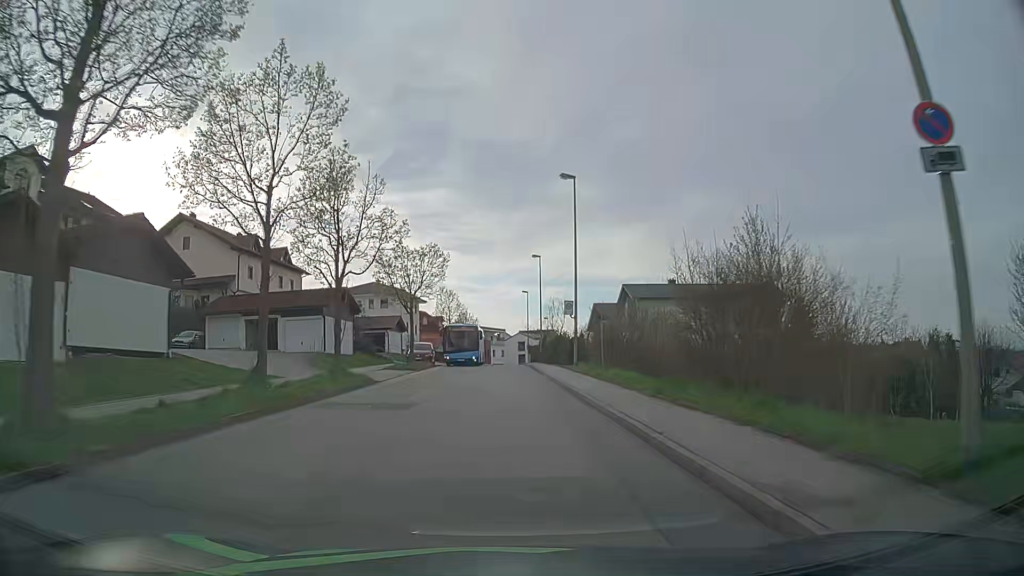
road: residential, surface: asphalt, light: Day
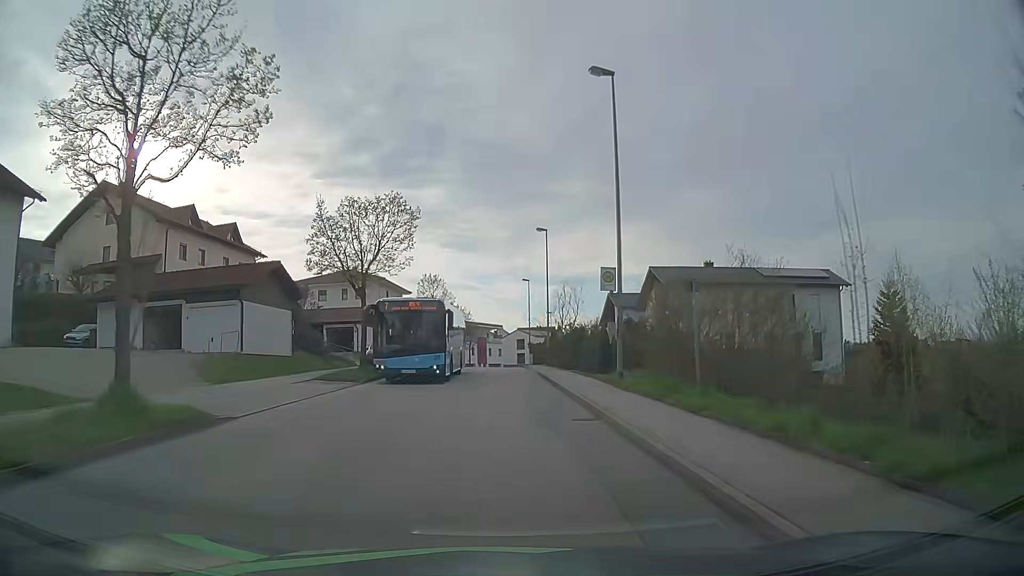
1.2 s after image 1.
(0.0, +13.8) m; 0°
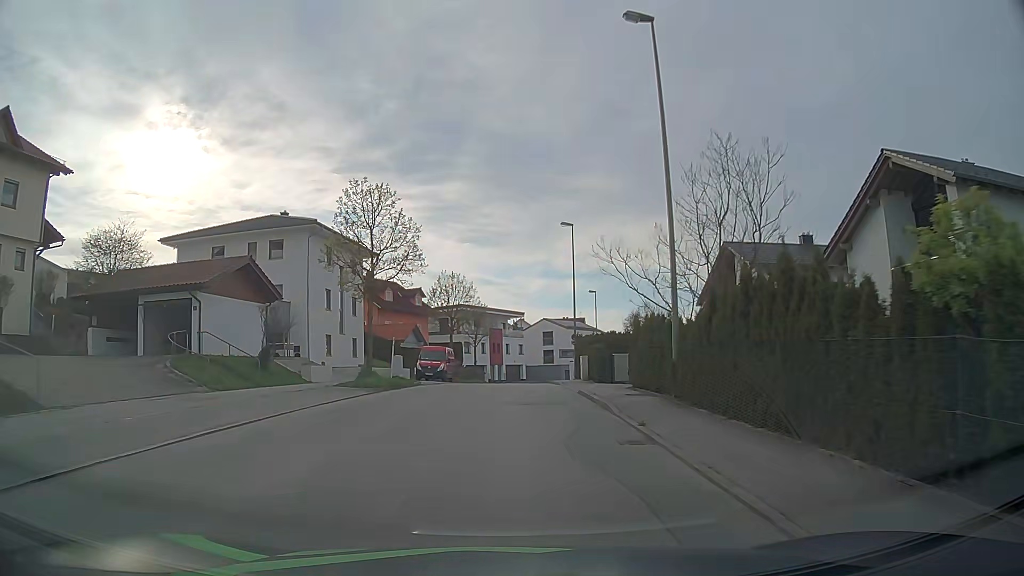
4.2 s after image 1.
(-0.2, +33.3) m; -1°
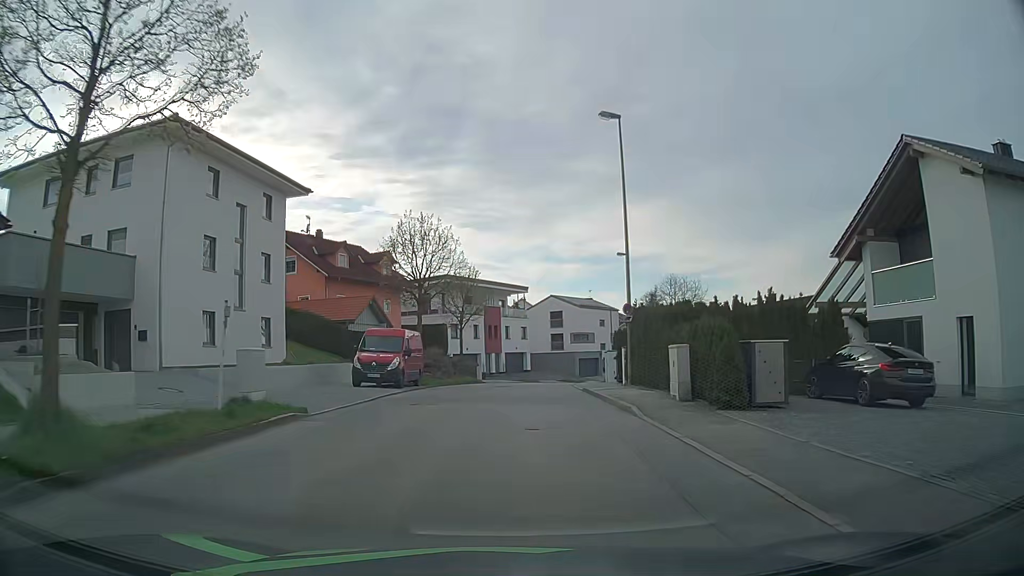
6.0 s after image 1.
(0.0, +18.9) m; 0°
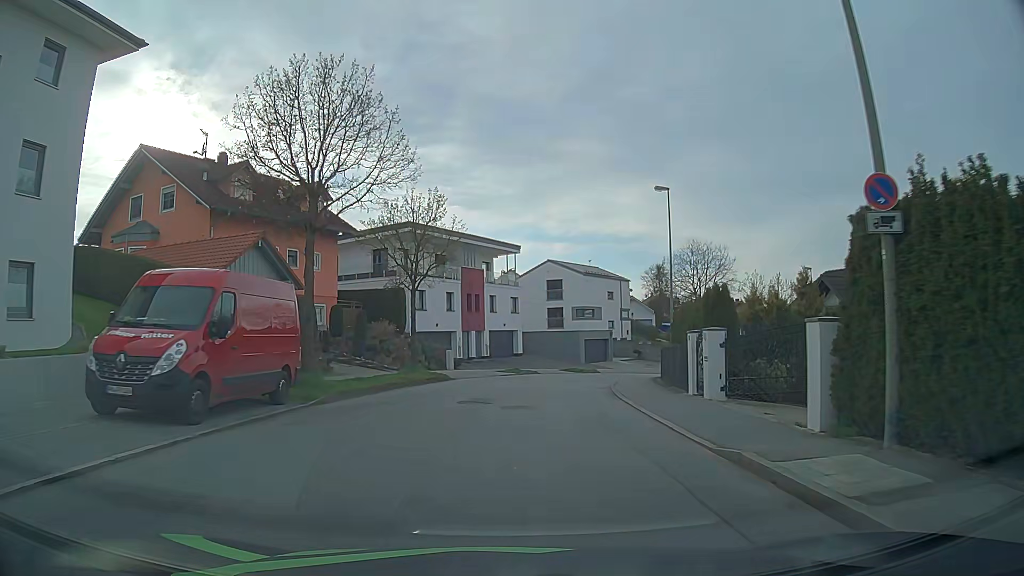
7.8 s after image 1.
(+0.2, +17.2) m; +2°
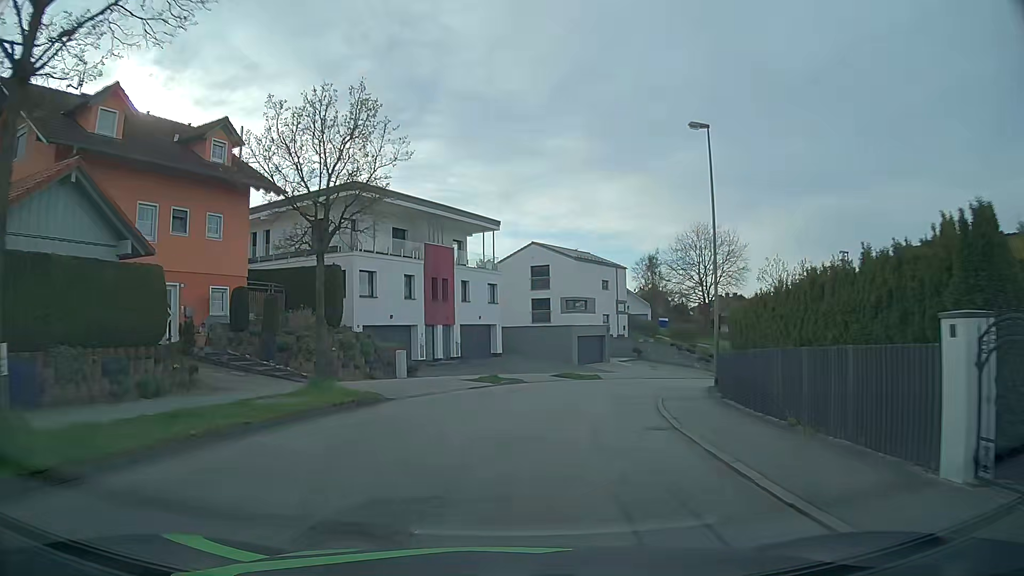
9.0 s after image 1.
(0.0, +10.8) m; 0°
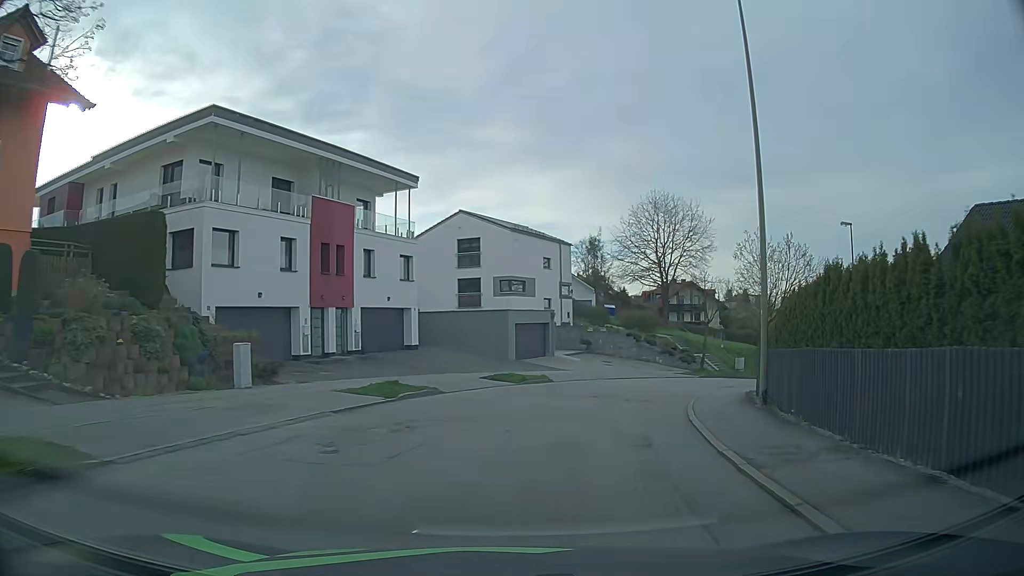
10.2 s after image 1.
(+0.5, +10.5) m; +7°
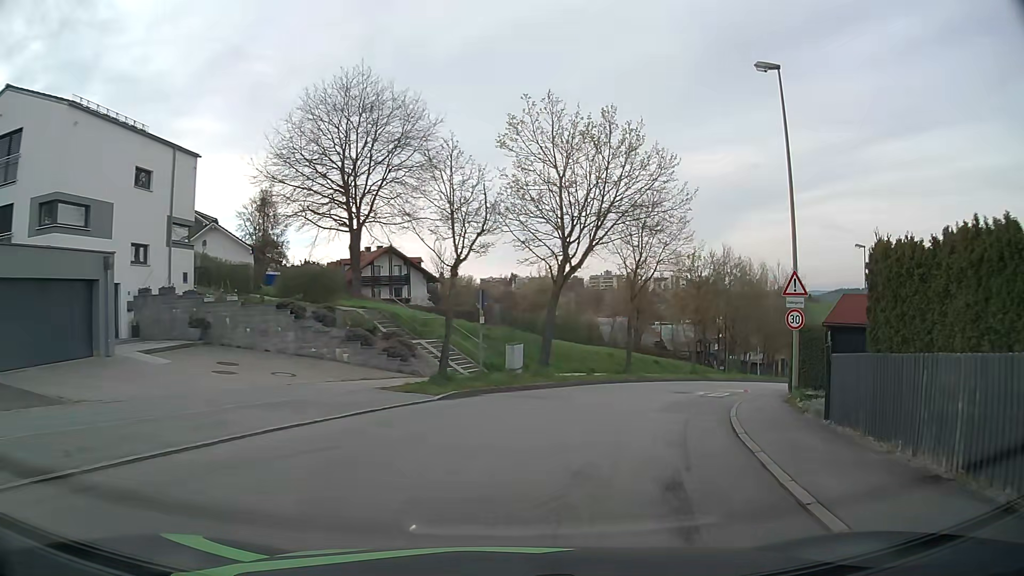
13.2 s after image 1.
(+5.0, +24.3) m; +25°
(+1, +10) (+4, +19) (+9, +28) (+15, +36) (+21, +44) (+27, +52) (+33, +60) (+38, +69) (+43, +78) (+48, +86) m
